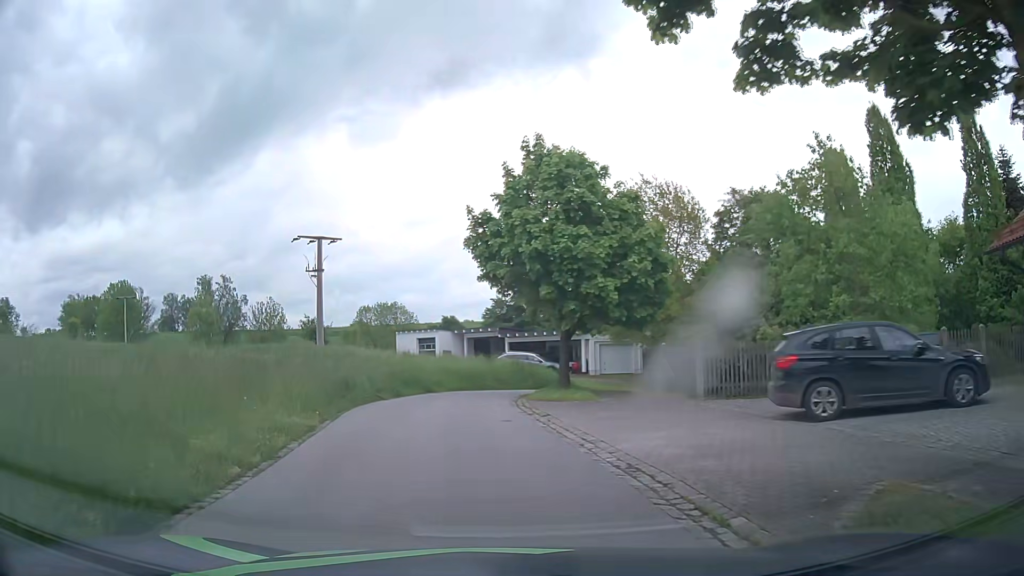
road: residential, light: Day
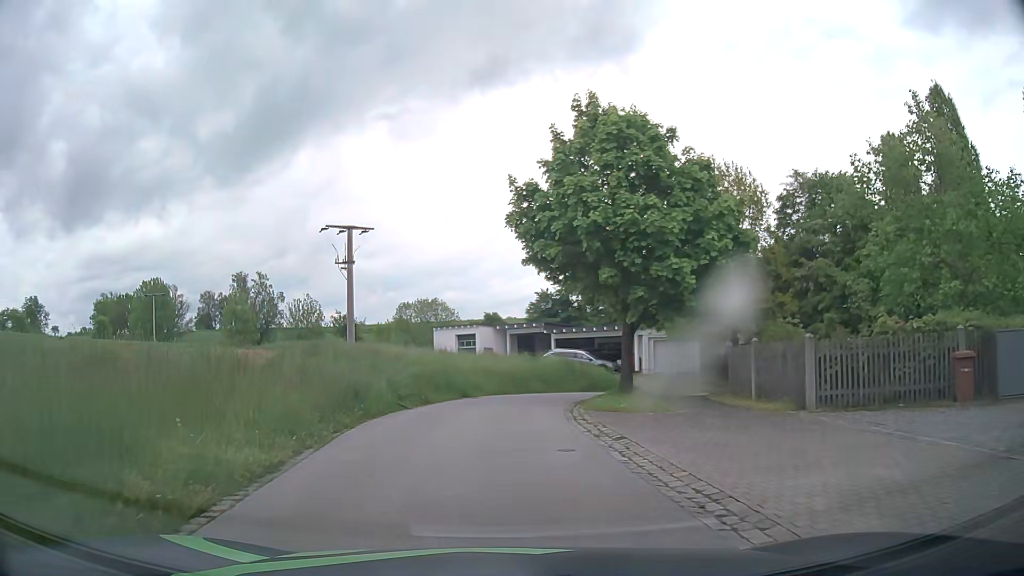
(-0.2, +4.0) m; -5°
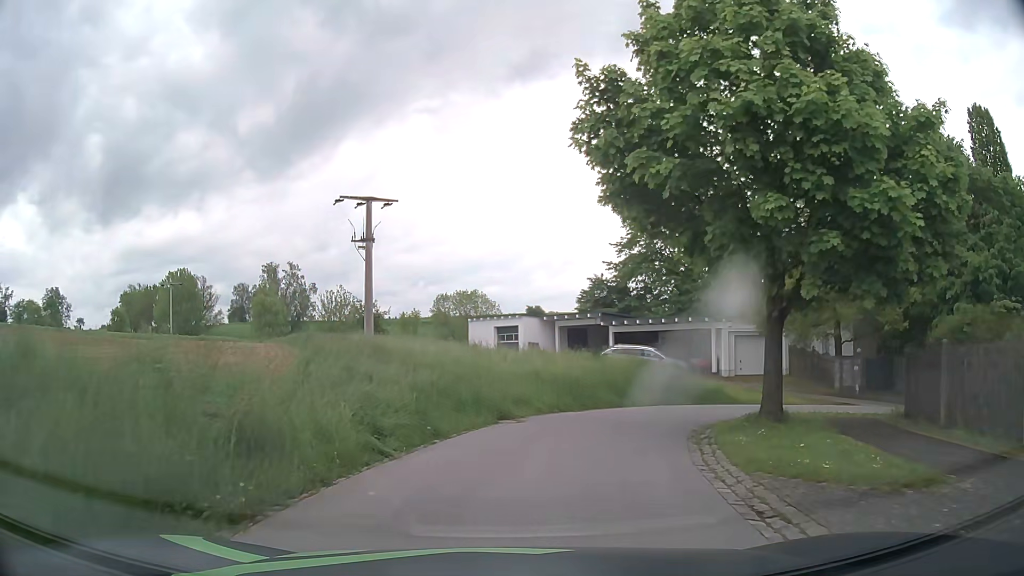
(-0.1, +8.1) m; -2°
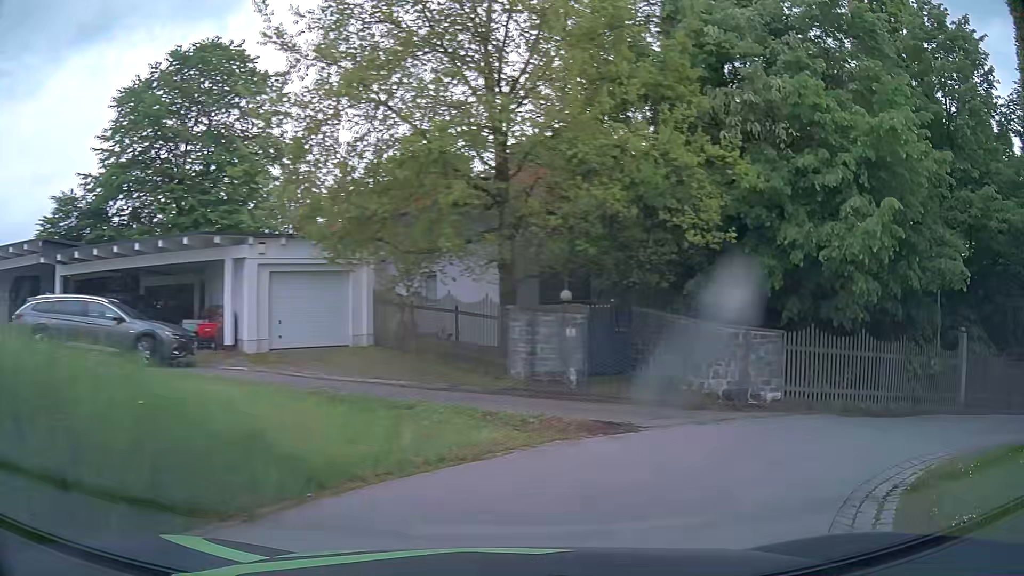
(+3.8, +17.3) m; +40°
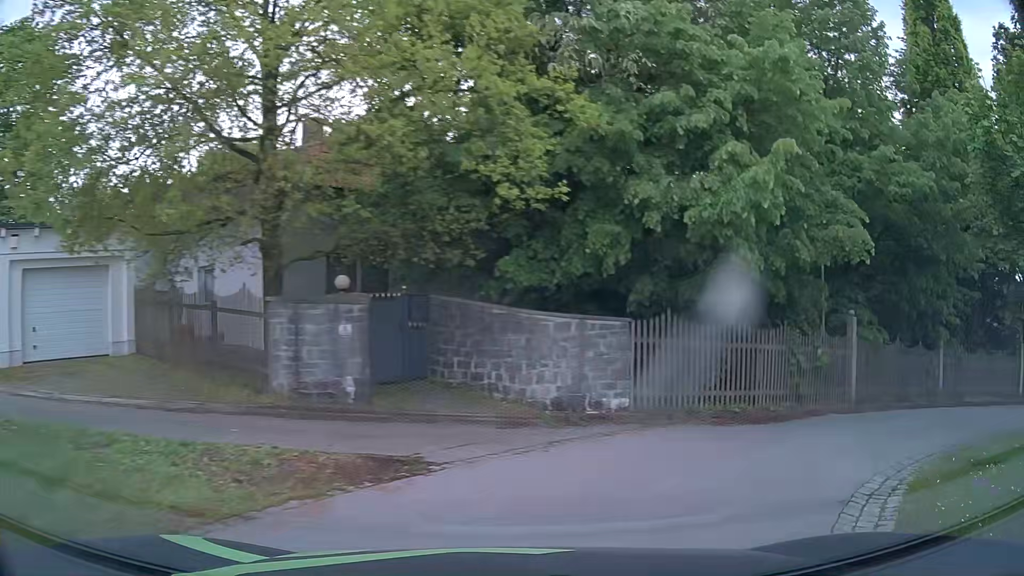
(+0.5, +3.3) m; +16°
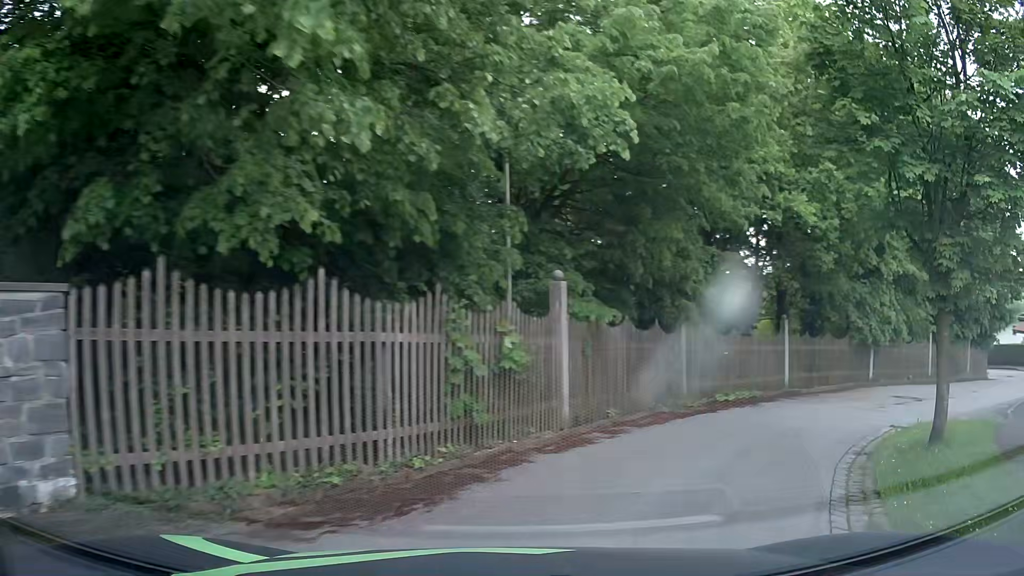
(+1.8, +6.6) m; +30°
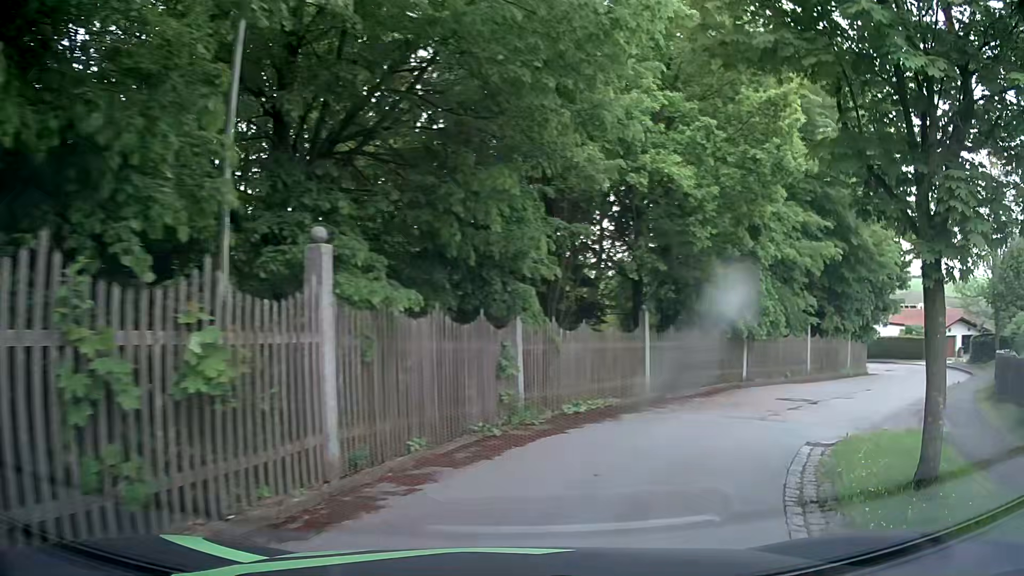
(+0.4, +3.6) m; +14°
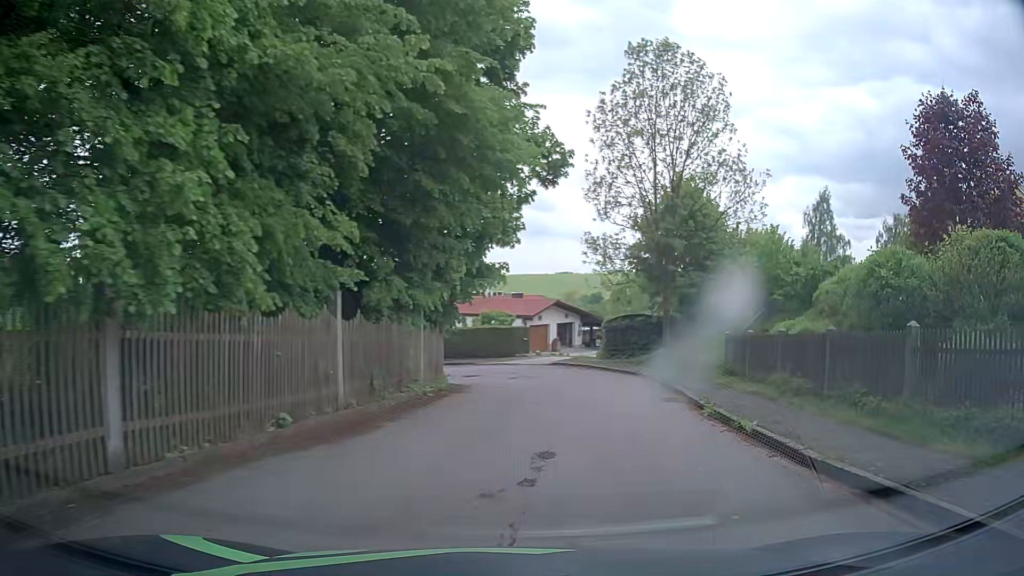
(+5.8, +15.1) m; +39°
